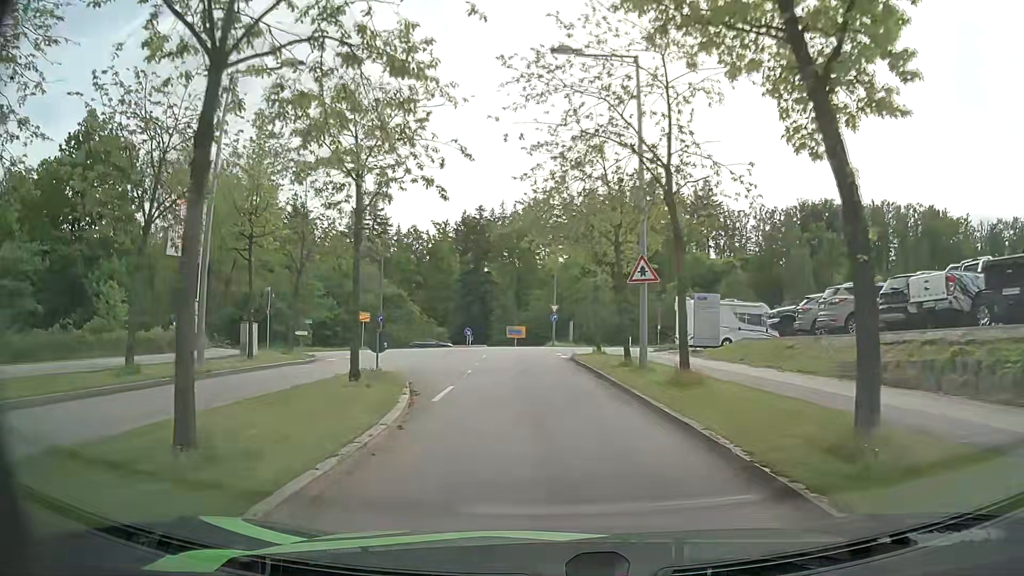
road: residential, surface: asphalt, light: Day
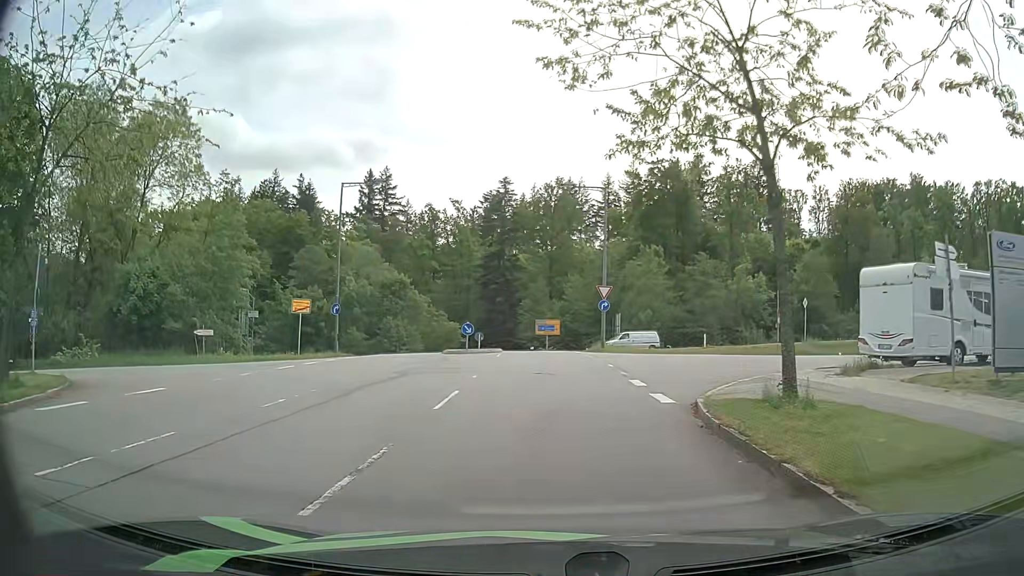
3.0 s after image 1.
(-0.4, +19.4) m; -2°
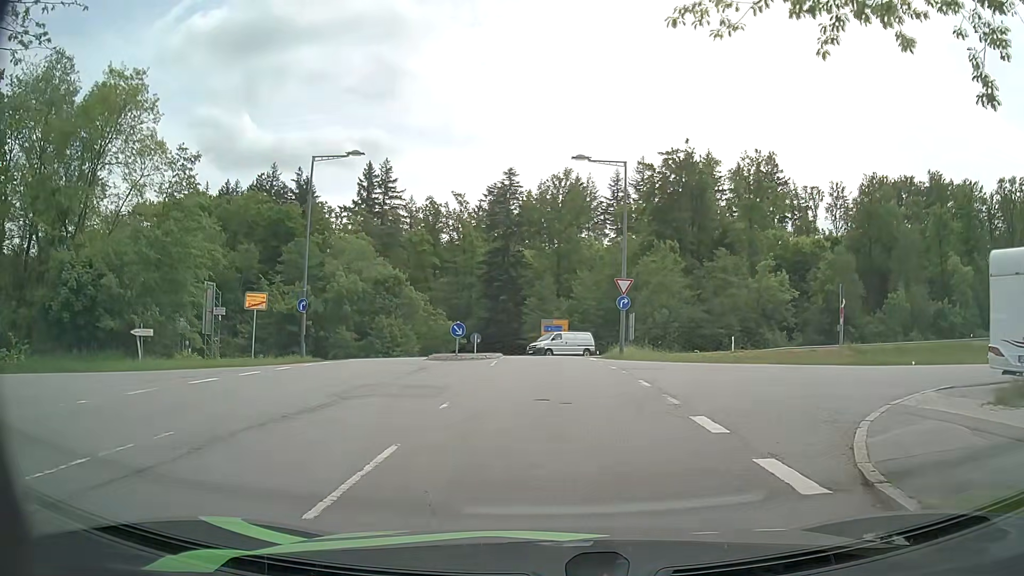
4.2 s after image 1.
(-0.1, +6.0) m; -1°
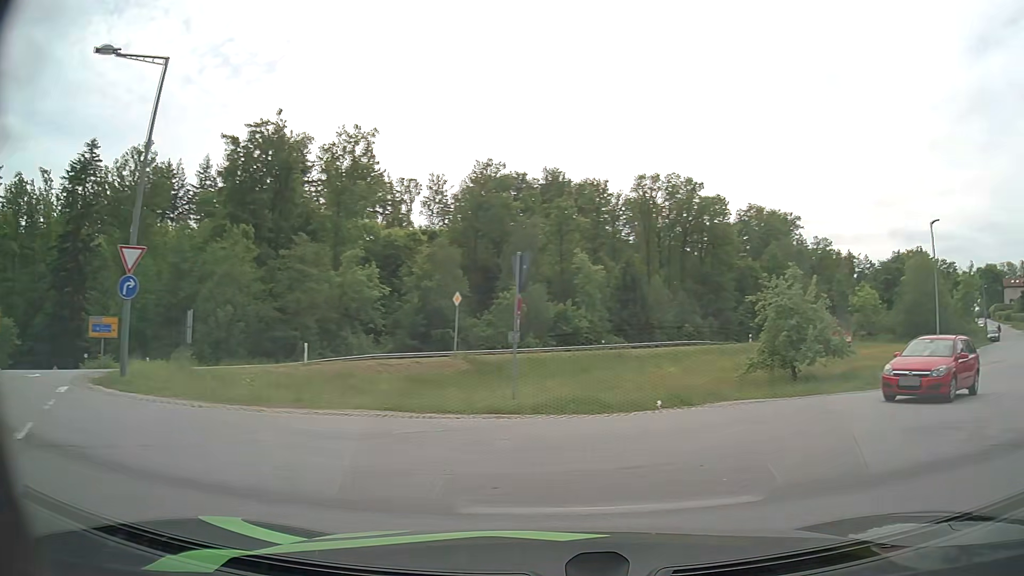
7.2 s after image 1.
(+2.5, +12.1) m; +34°
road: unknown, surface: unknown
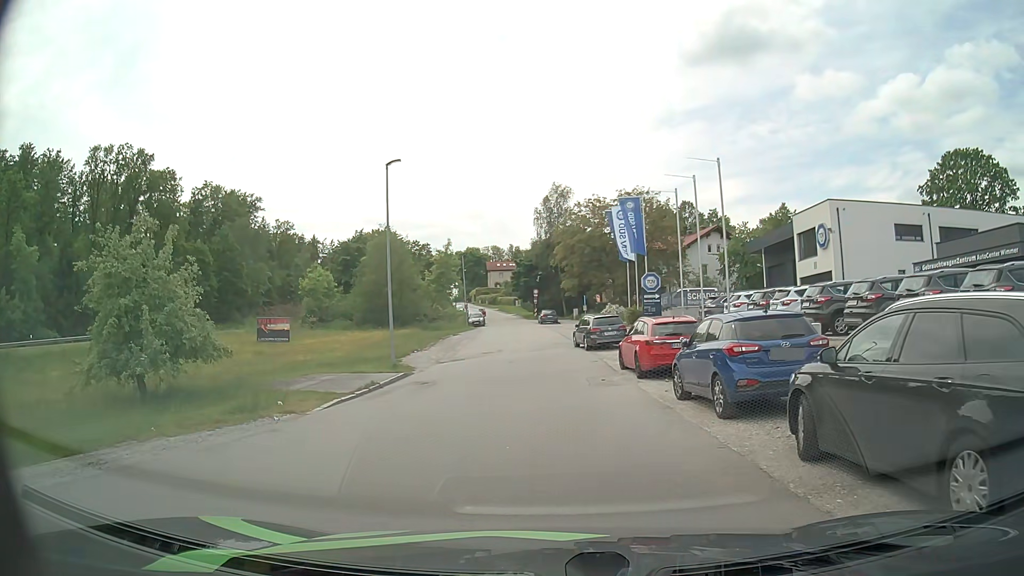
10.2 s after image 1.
(+5.9, +9.4) m; +47°
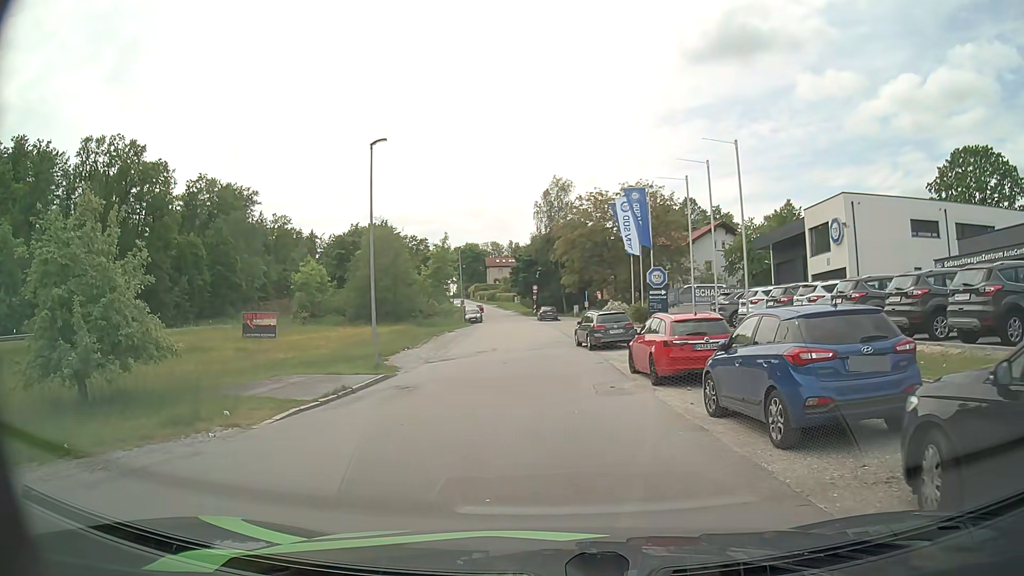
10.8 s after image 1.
(0.0, +2.6) m; 0°
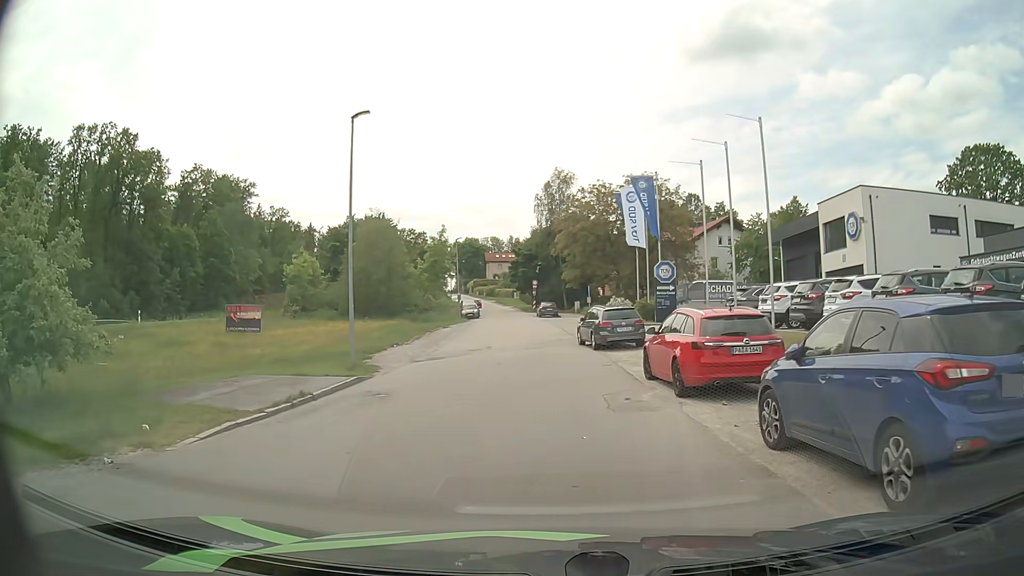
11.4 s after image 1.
(0.0, +2.7) m; 0°
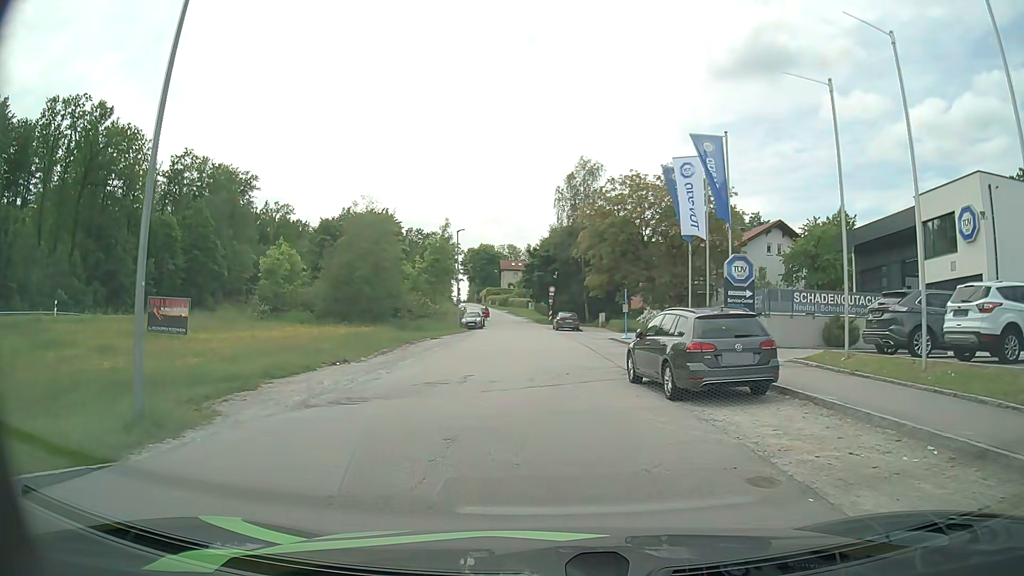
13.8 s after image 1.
(-0.1, +12.1) m; -1°
